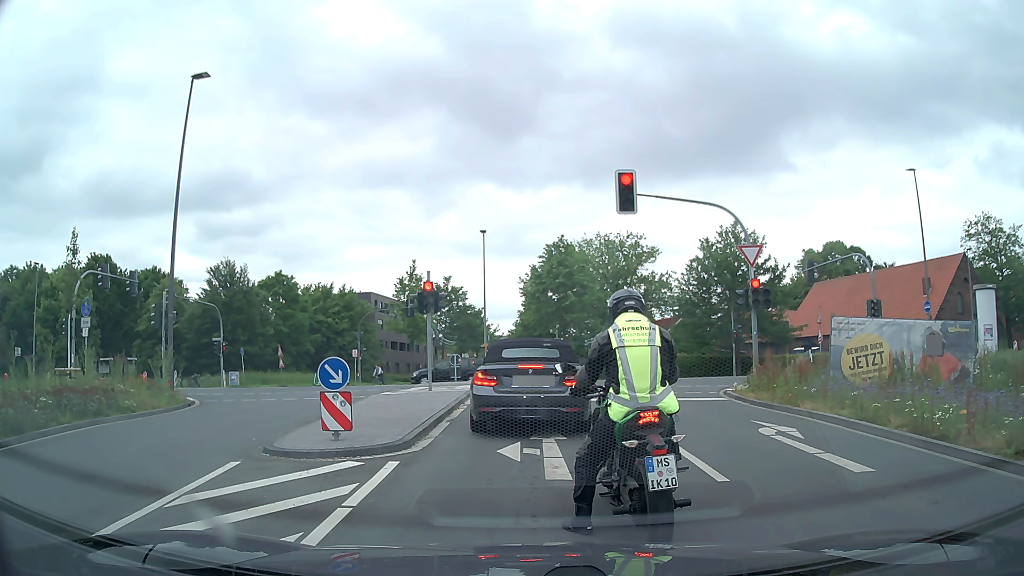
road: secondary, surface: asphalt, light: Day
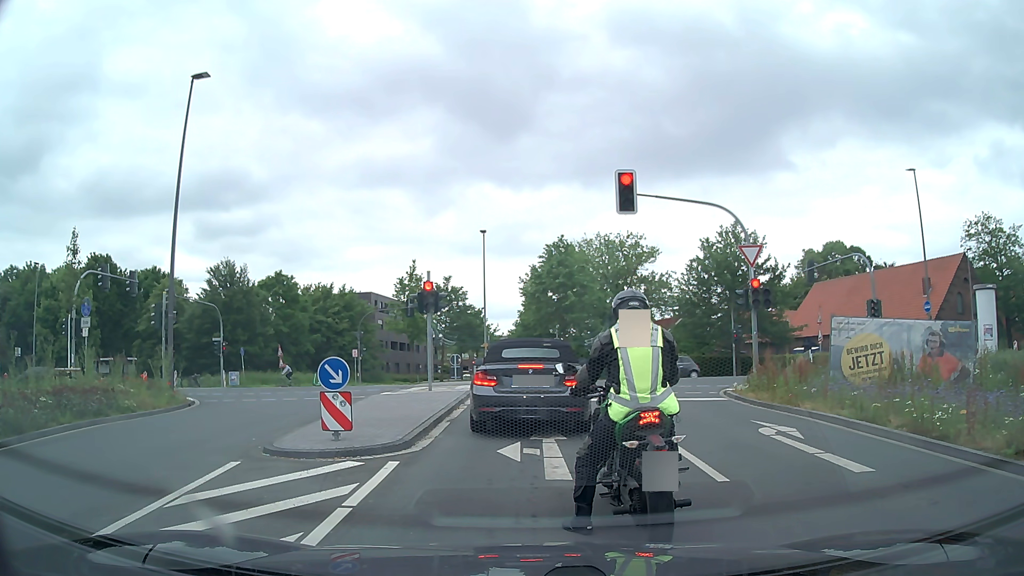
(0.0, 0.0) m; 0°
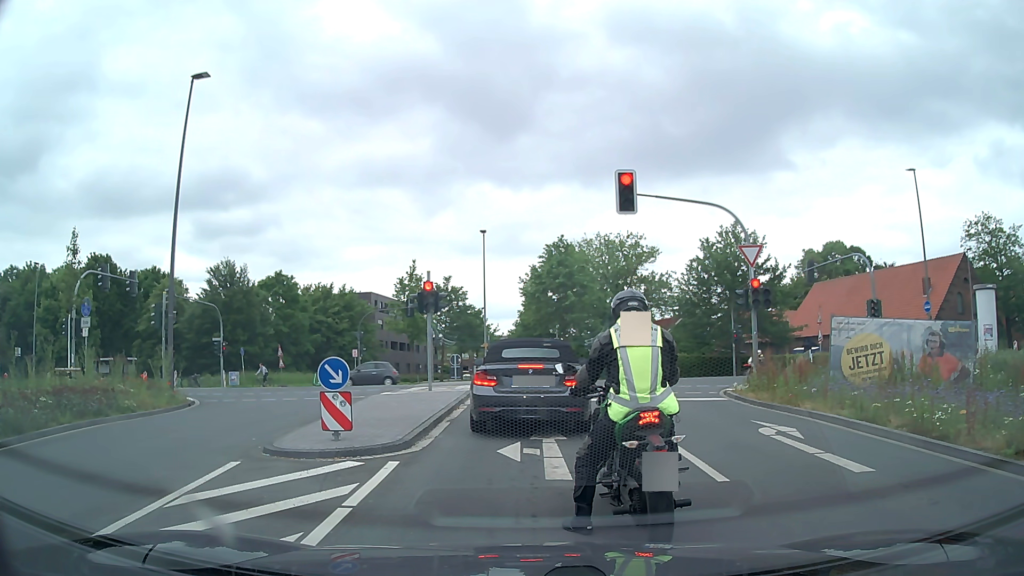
(0.0, 0.0) m; 0°
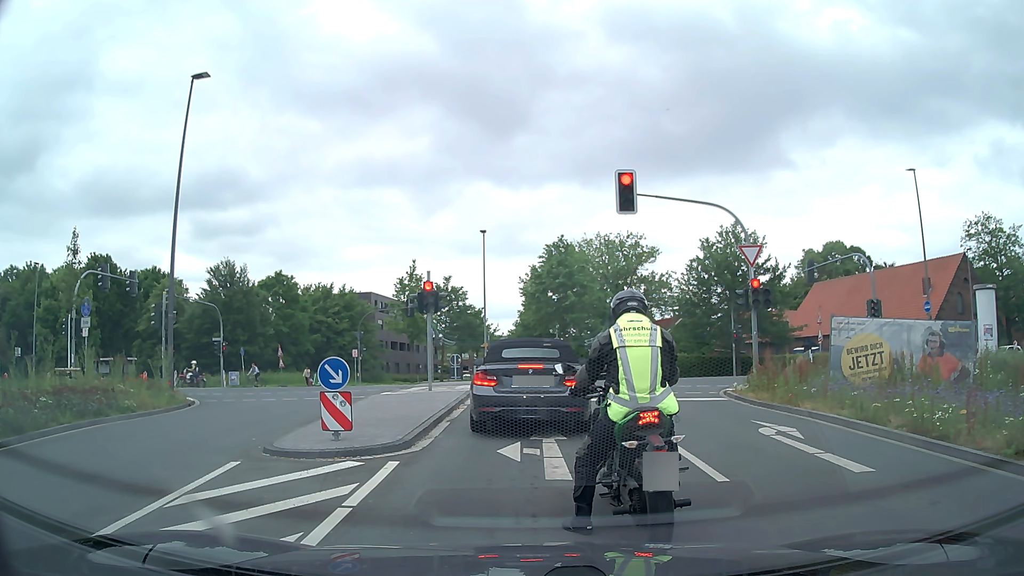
(0.0, 0.0) m; 0°
